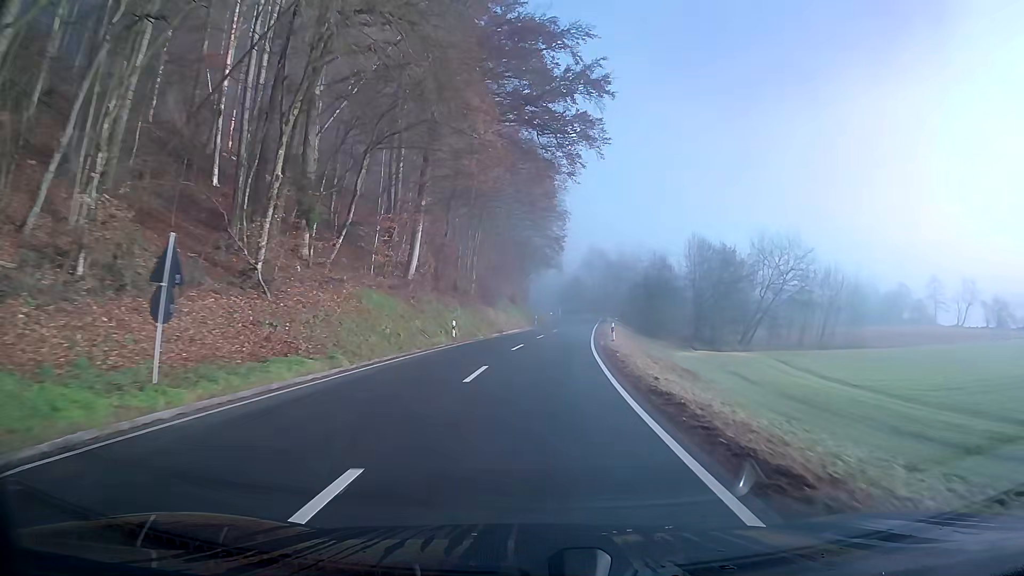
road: secondary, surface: asphalt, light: Day
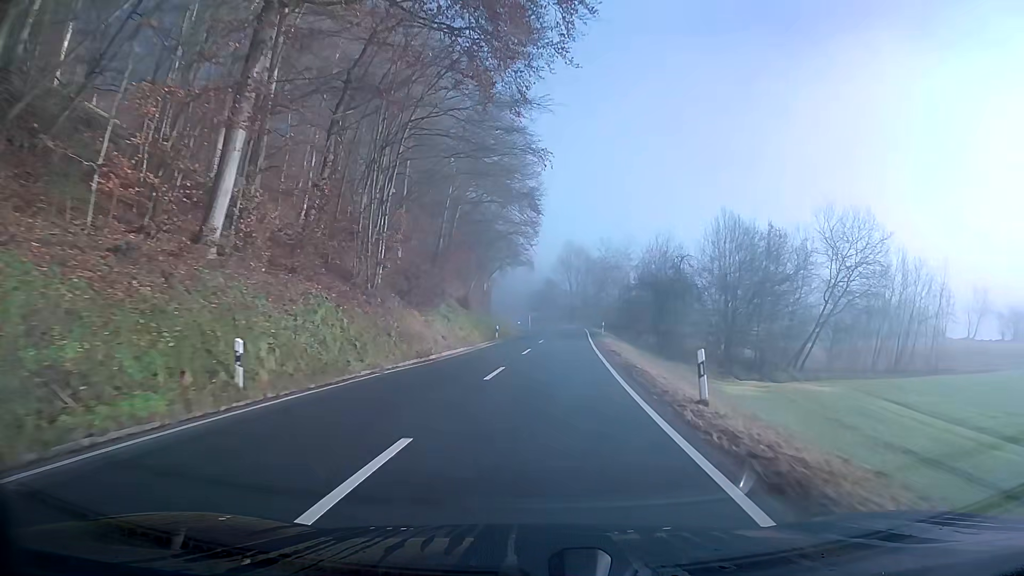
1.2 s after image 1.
(+0.5, +22.1) m; +3°
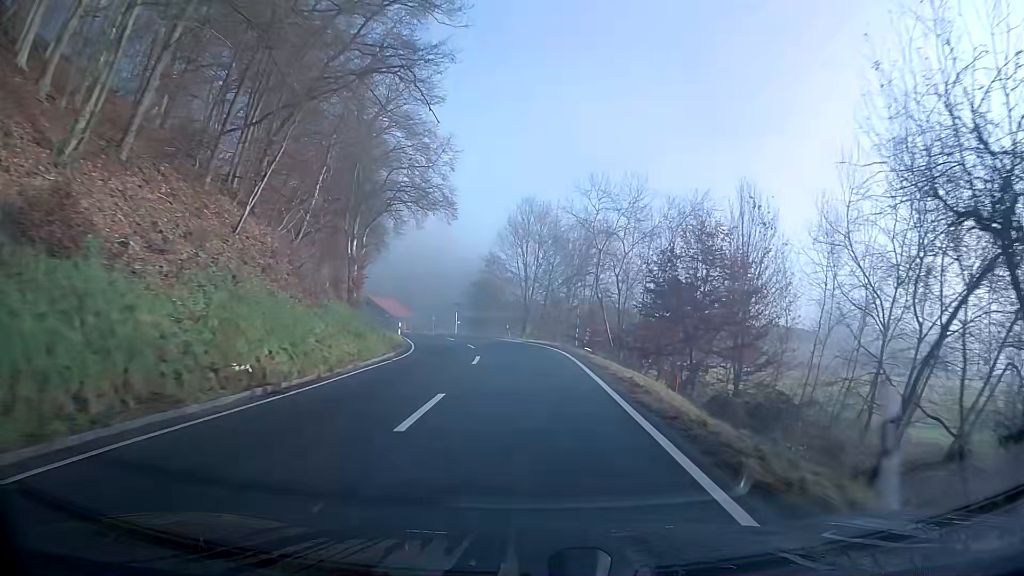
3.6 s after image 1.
(+1.6, +43.4) m; +3°
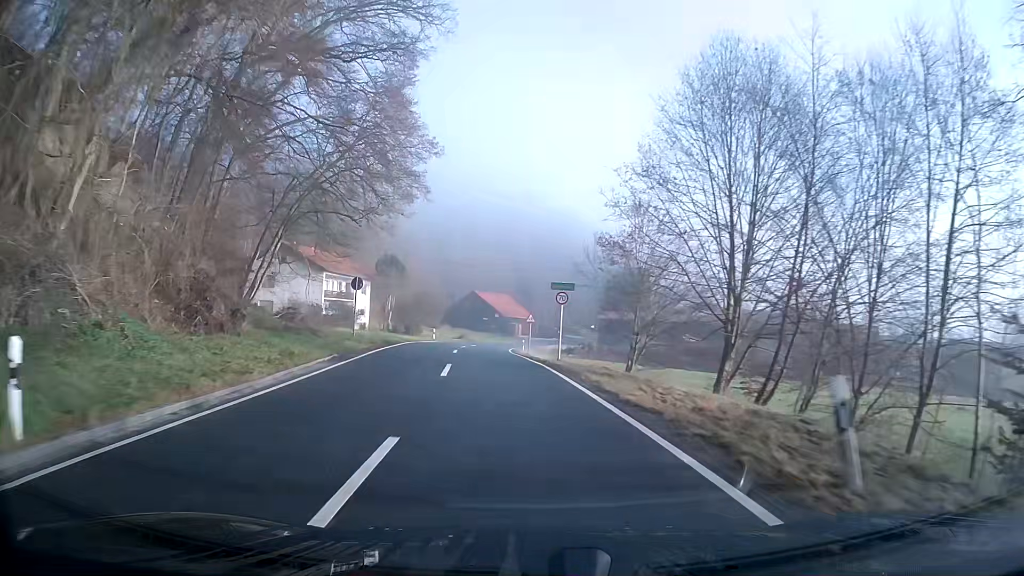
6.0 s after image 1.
(-3.7, +40.8) m; -12°
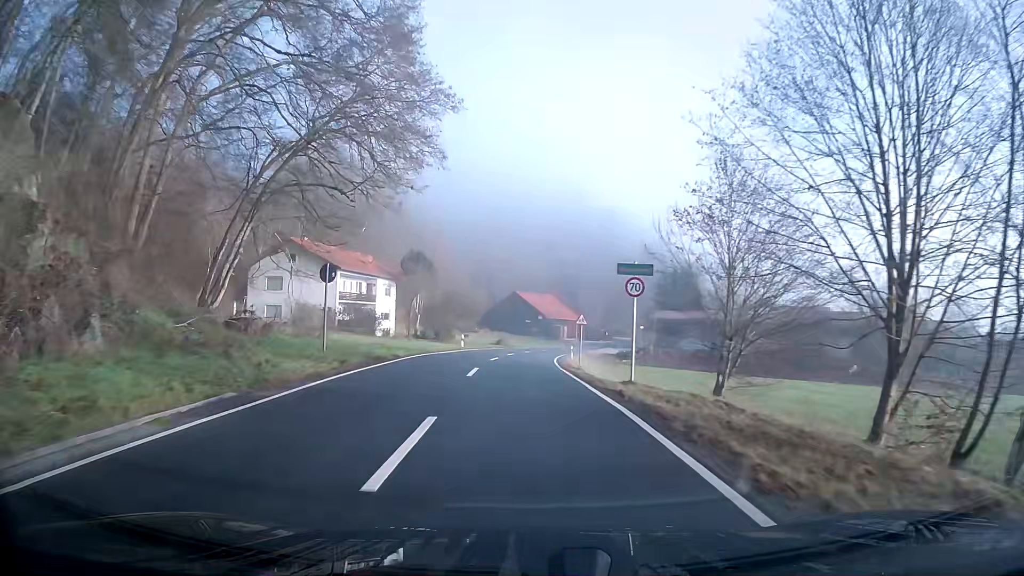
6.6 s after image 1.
(-0.3, +10.2) m; -4°
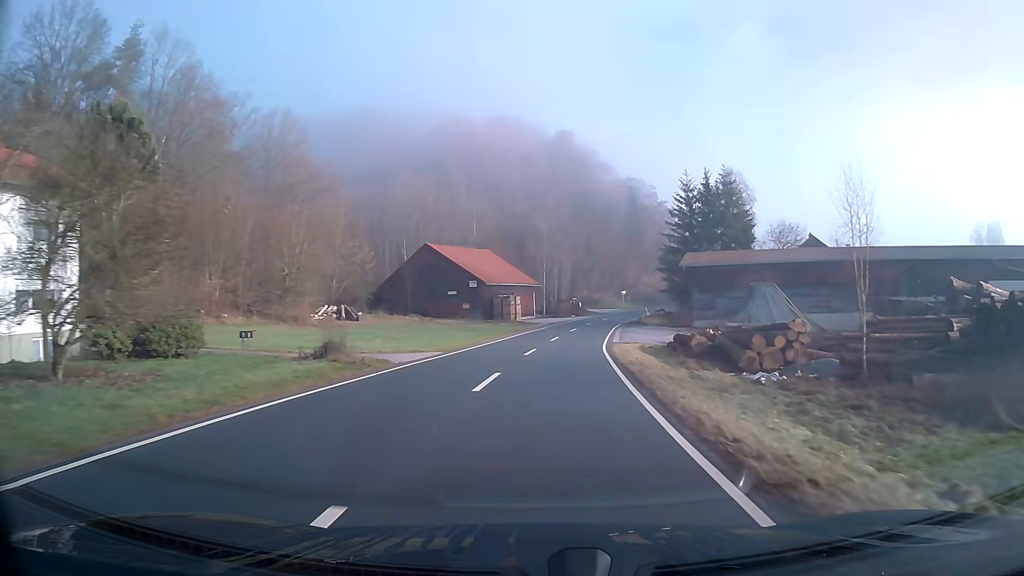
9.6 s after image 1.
(+2.5, +52.5) m; +8°
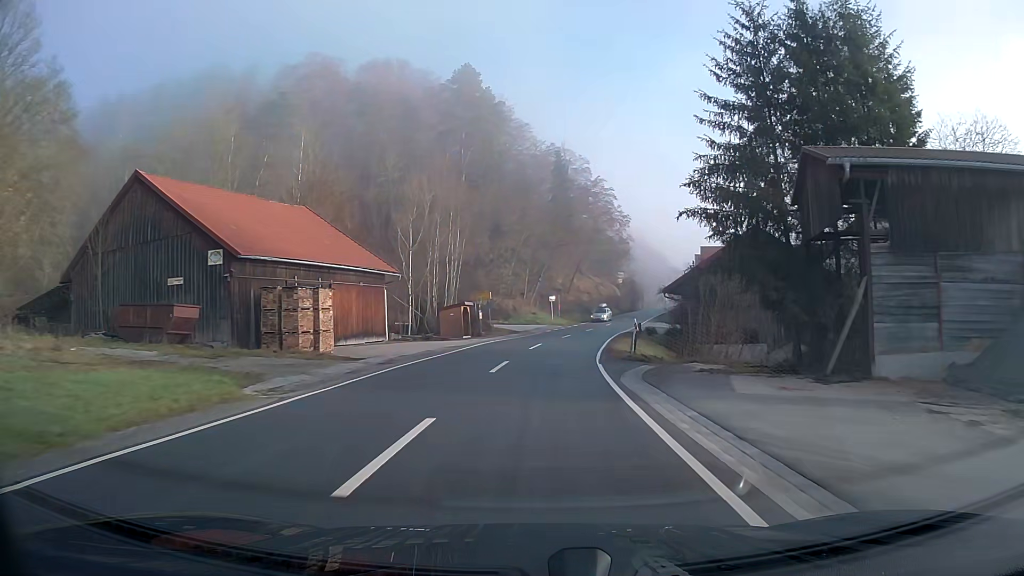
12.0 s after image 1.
(+3.0, +43.2) m; +8°
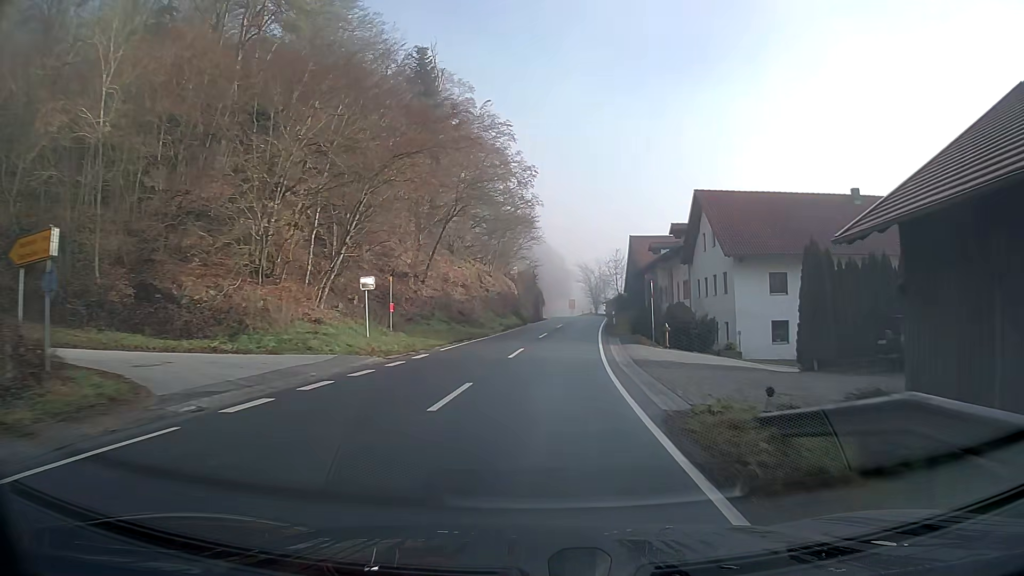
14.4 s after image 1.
(+3.7, +42.7) m; +10°
(0, +10) (+1, +20) (+1, +30) (+2, +40) (+3, +50) (+3, +60) (+4, +70) (+4, +80) (+4, +90) (+3, +100) m
